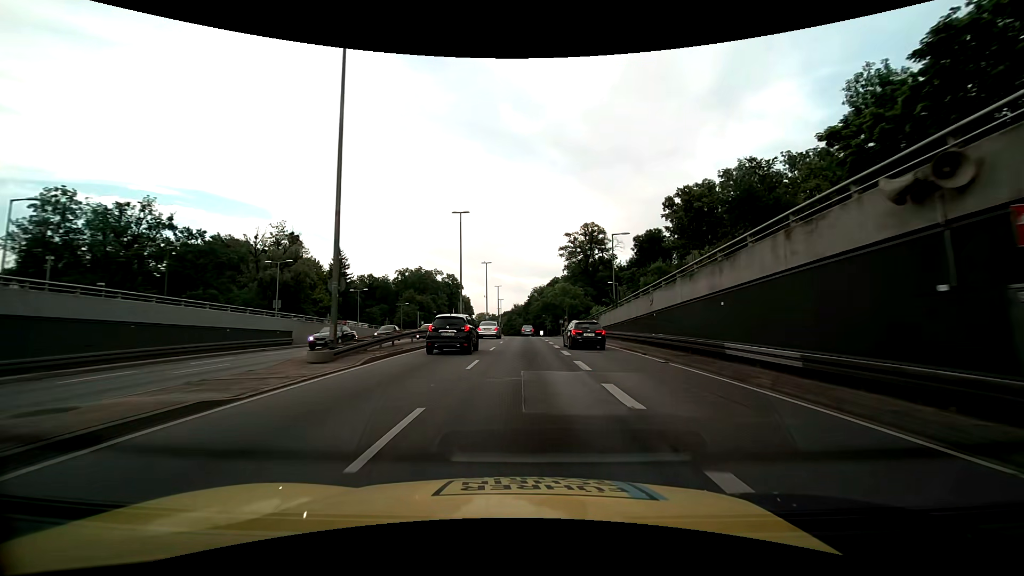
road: secondary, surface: asphalt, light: Day
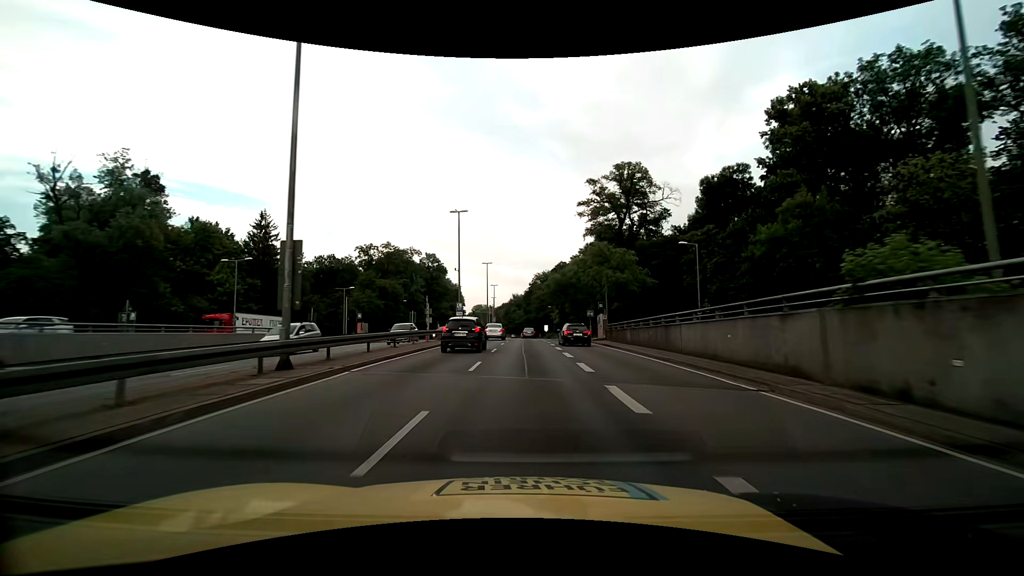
(0.0, +36.3) m; 0°
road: trunk_link
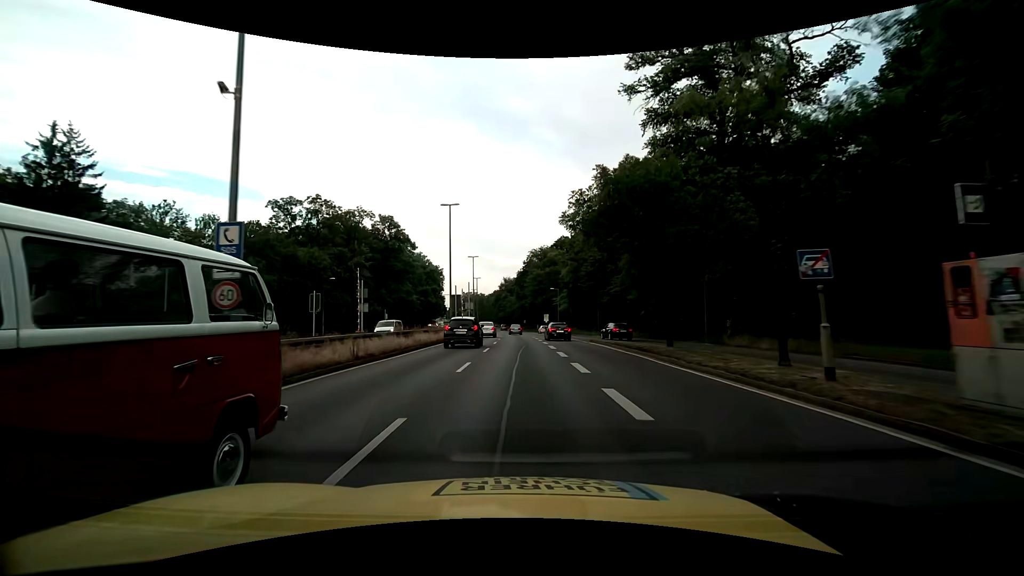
(+0.3, +36.8) m; +1°
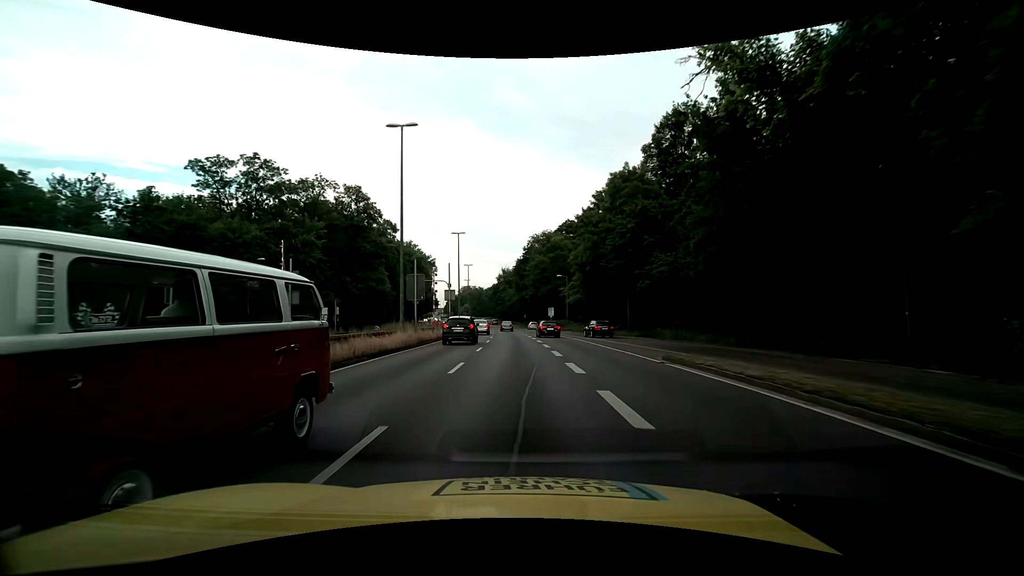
(0.0, +18.6) m; 0°
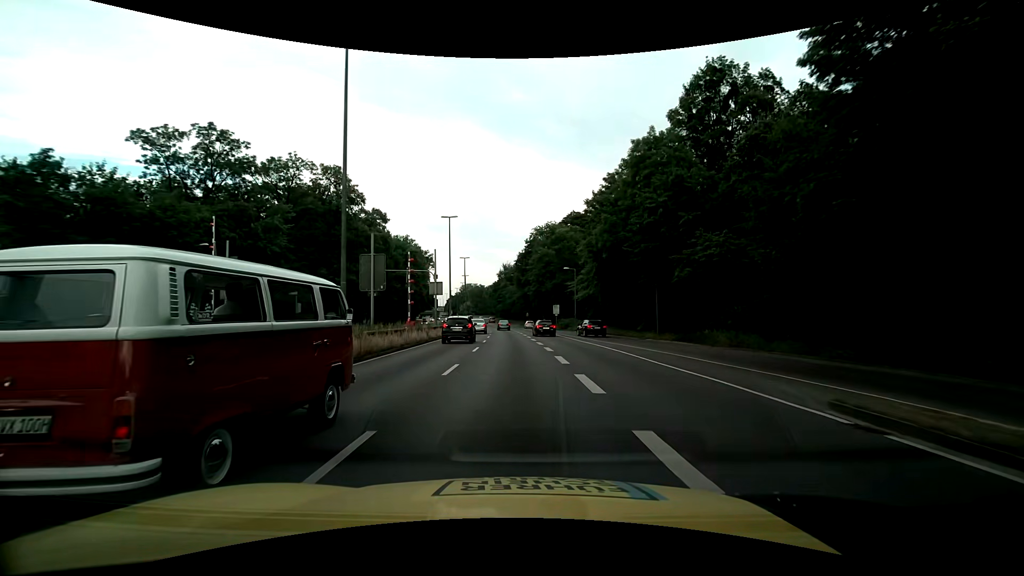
(0.0, +9.3) m; 0°
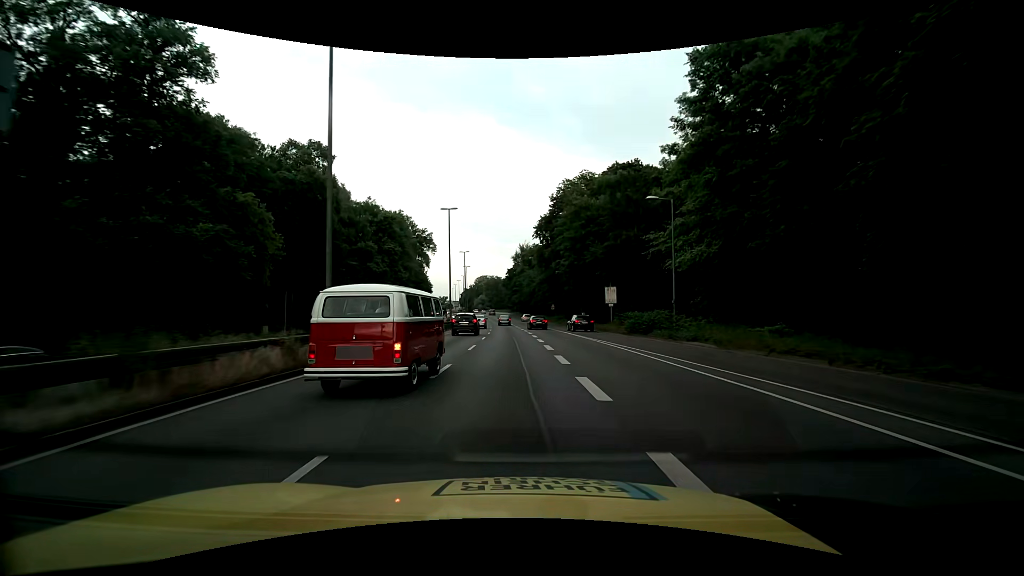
(-0.7, +37.3) m; -2°
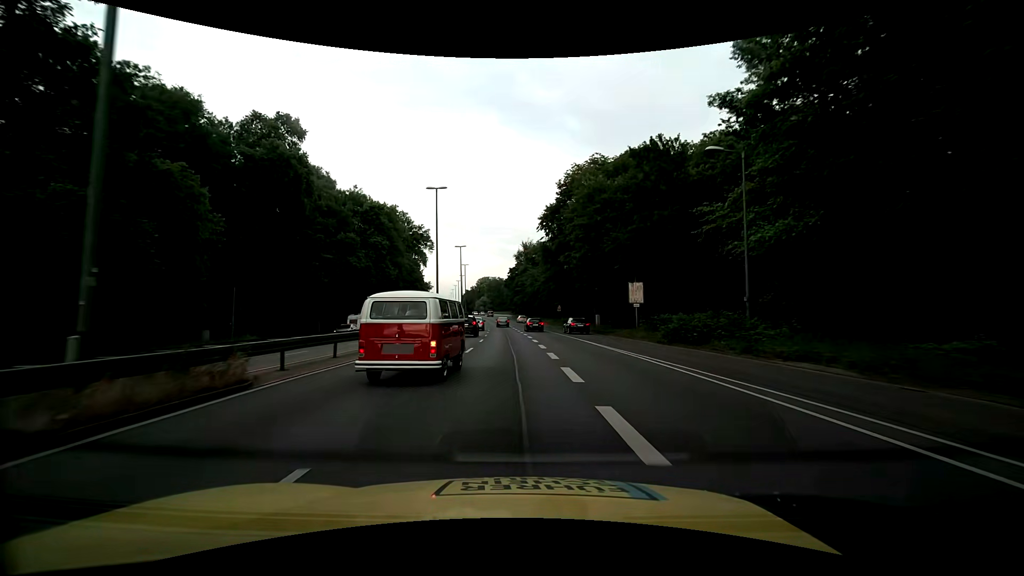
(0.0, +9.3) m; 0°
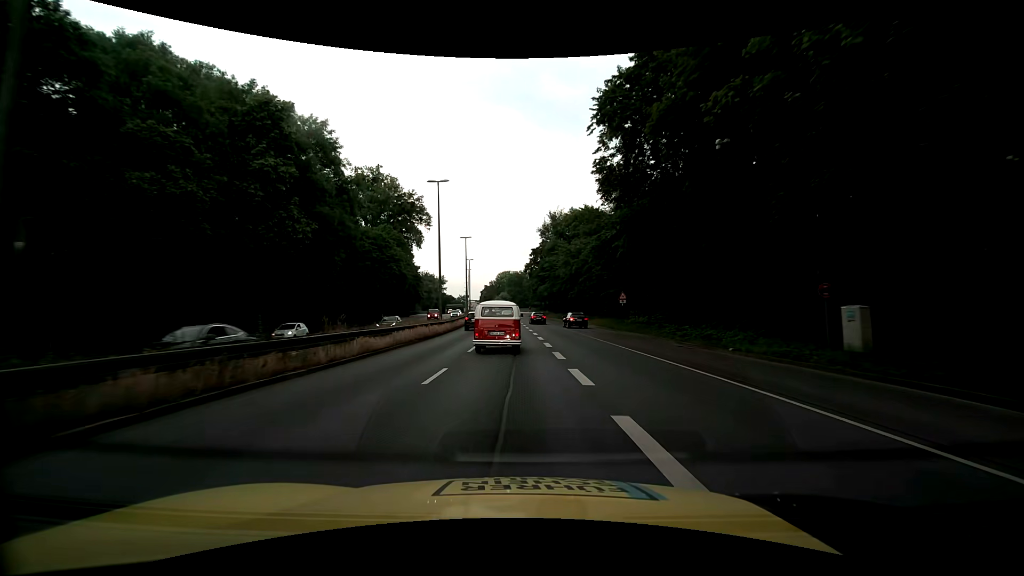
(-0.8, +36.8) m; -3°
(0, +10) (0, +20) (0, +30) (0, +40) (-1, +50) (-1, +60) (-2, +70) (-2, +80) (-3, +90) (-4, +100) m
